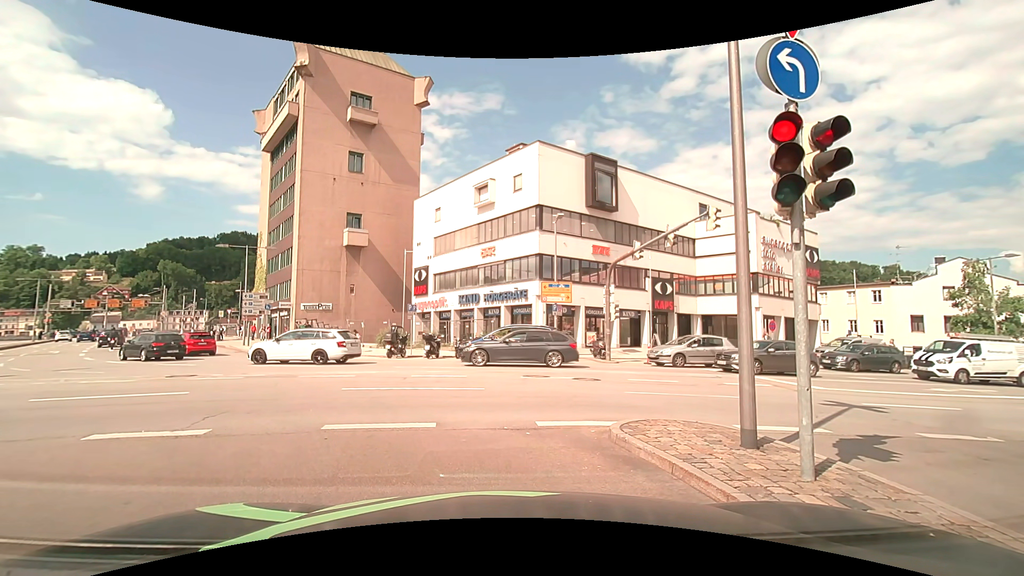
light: Day
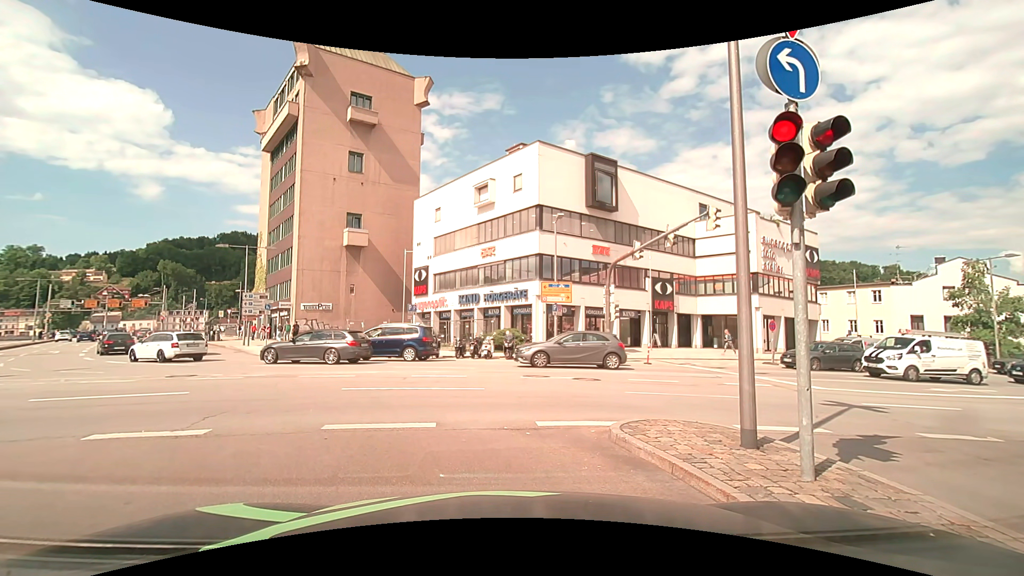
(0.0, 0.0) m; 0°
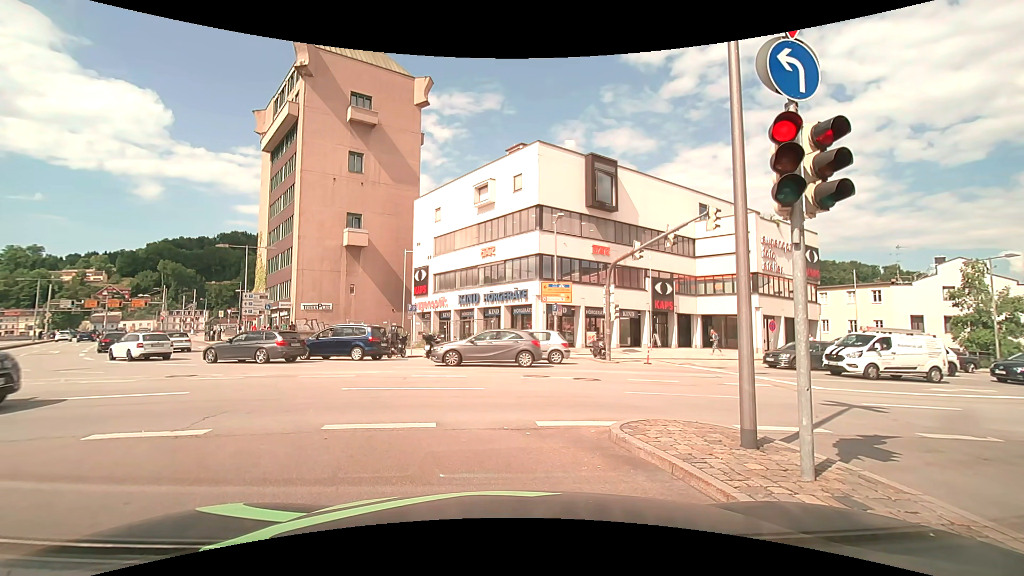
(0.0, 0.0) m; 0°
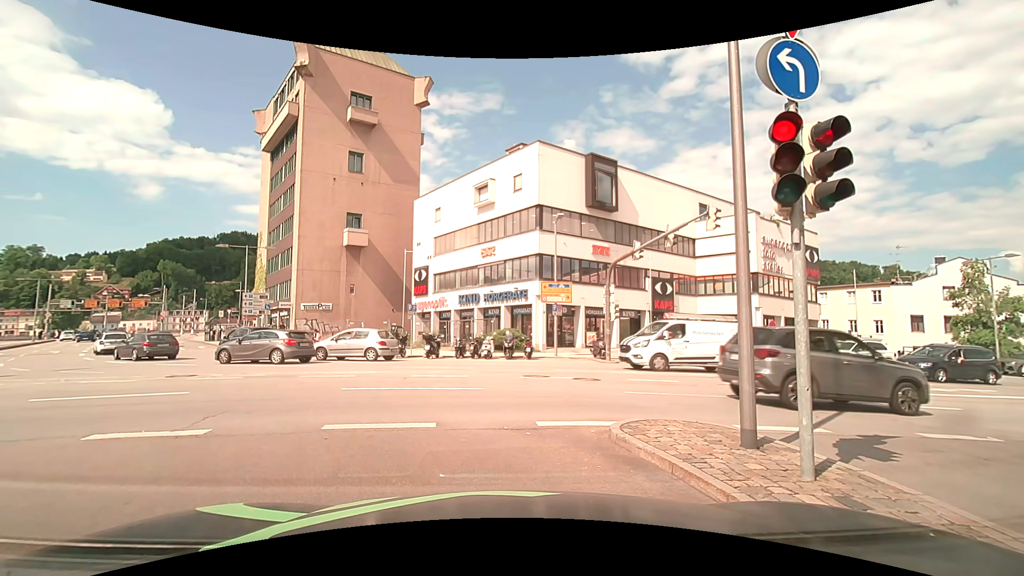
(0.0, 0.0) m; 0°
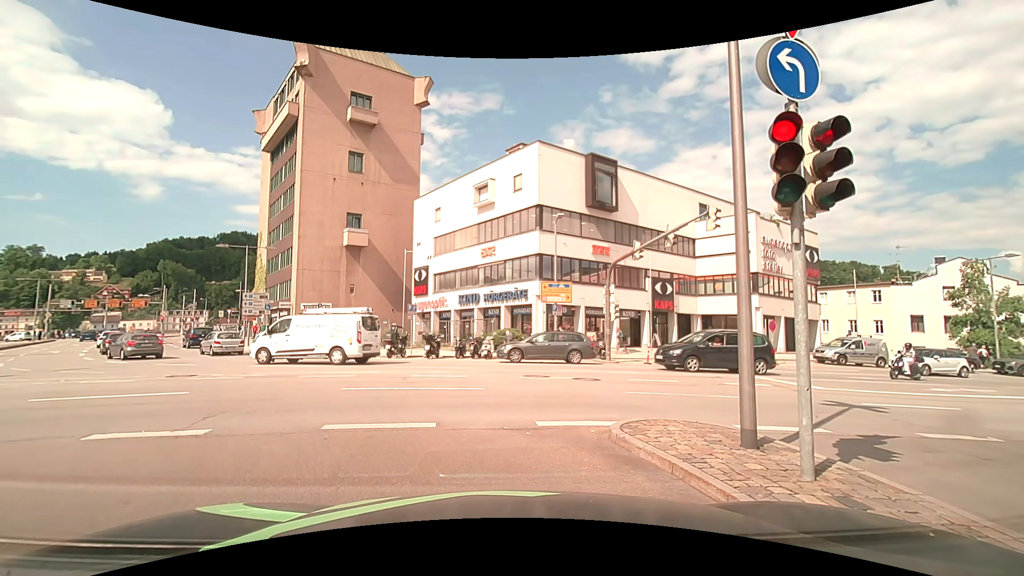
(0.0, 0.0) m; 0°
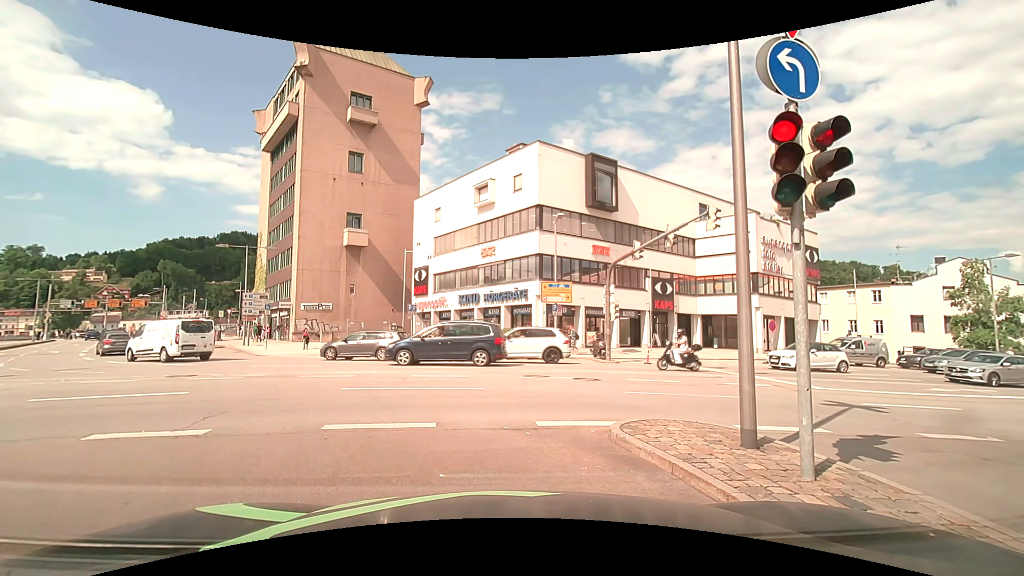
(0.0, 0.0) m; 0°
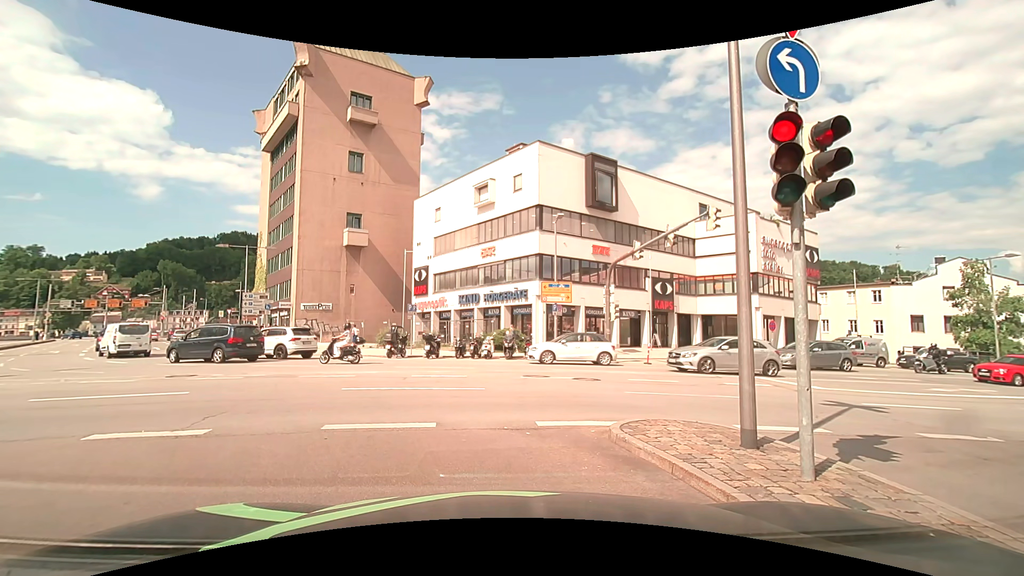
(0.0, 0.0) m; 0°
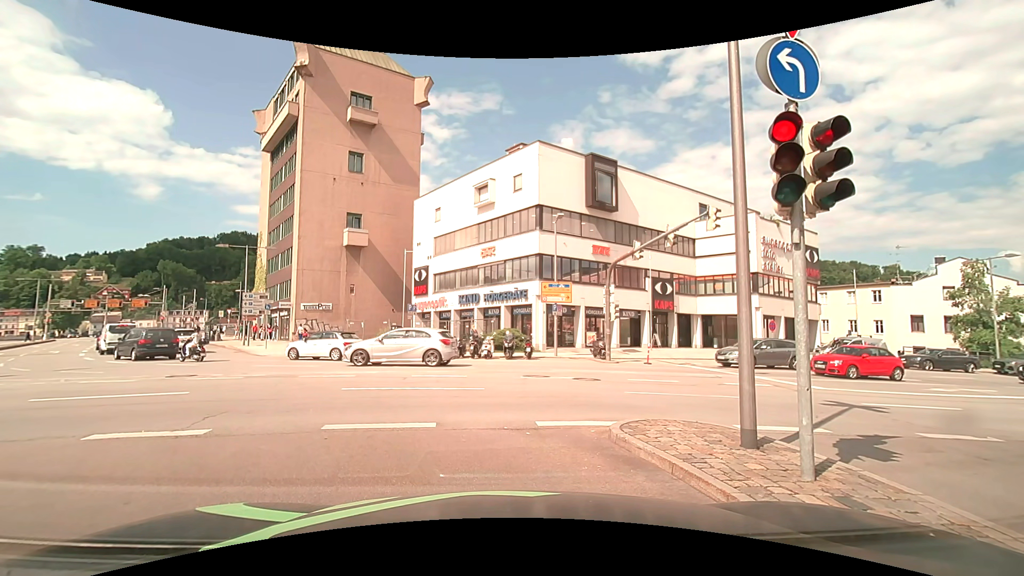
(0.0, 0.0) m; 0°
